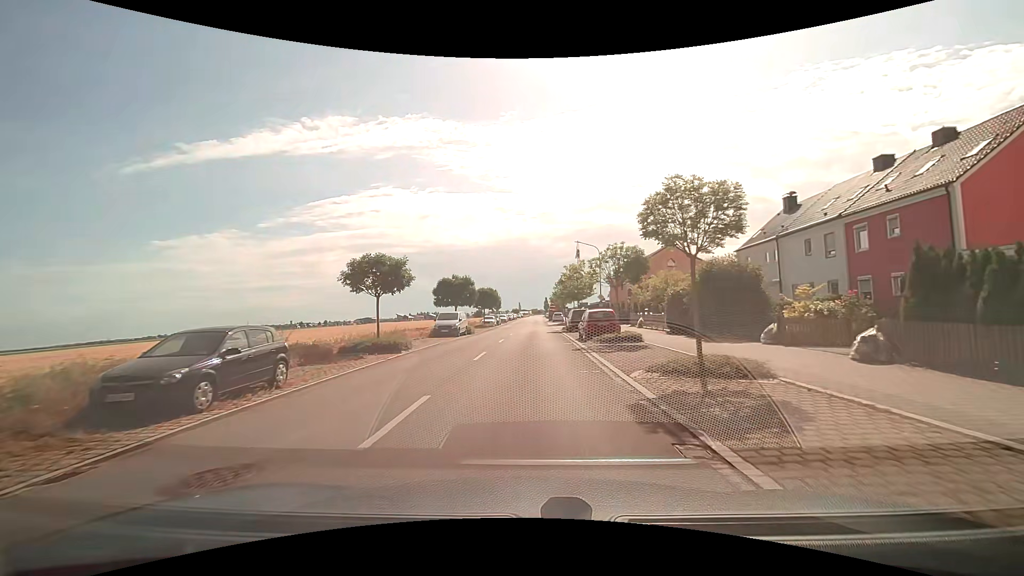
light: Day
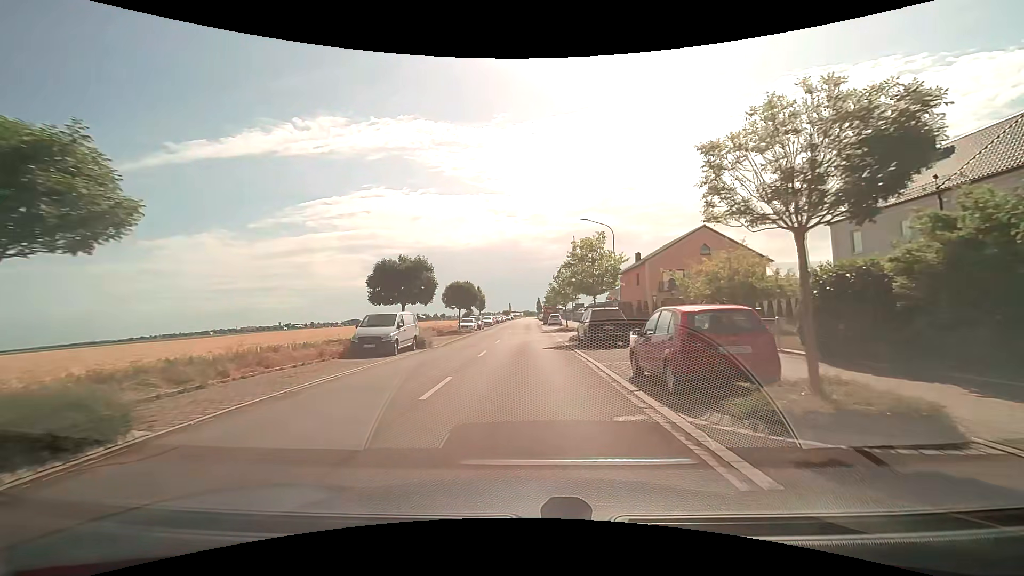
(+0.1, +15.2) m; +1°
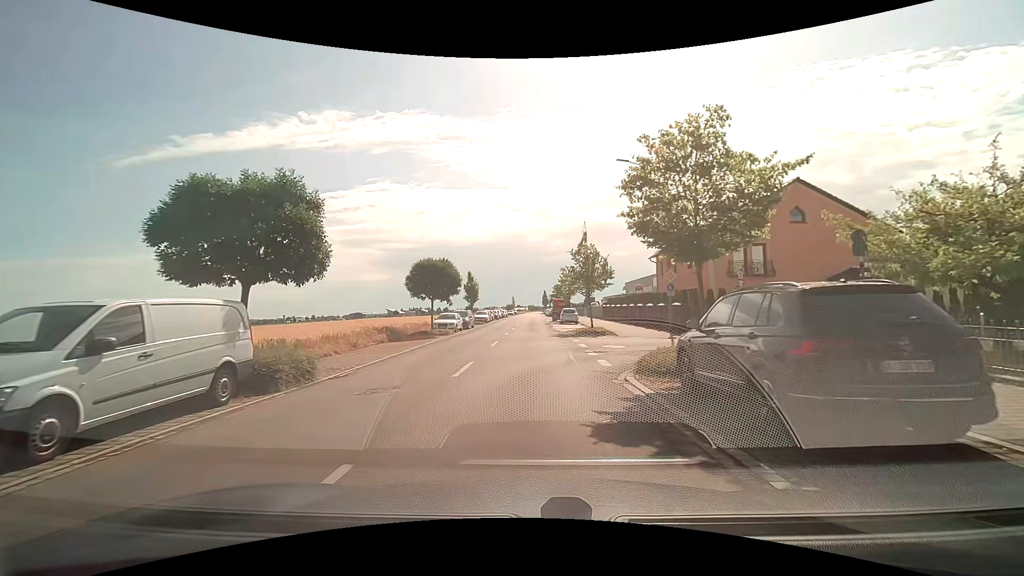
(0.0, +15.4) m; 0°
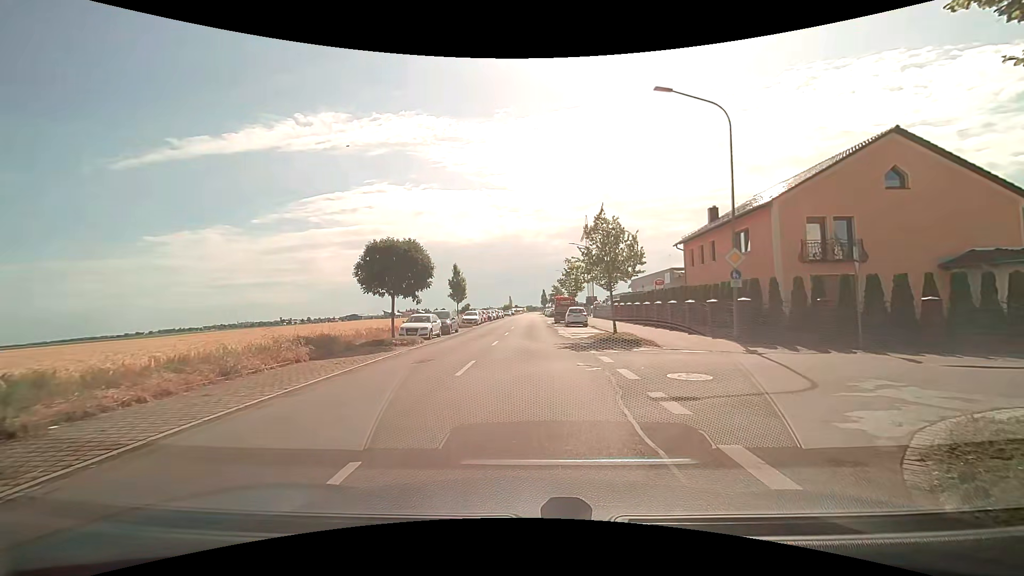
(0.0, +8.8) m; -2°
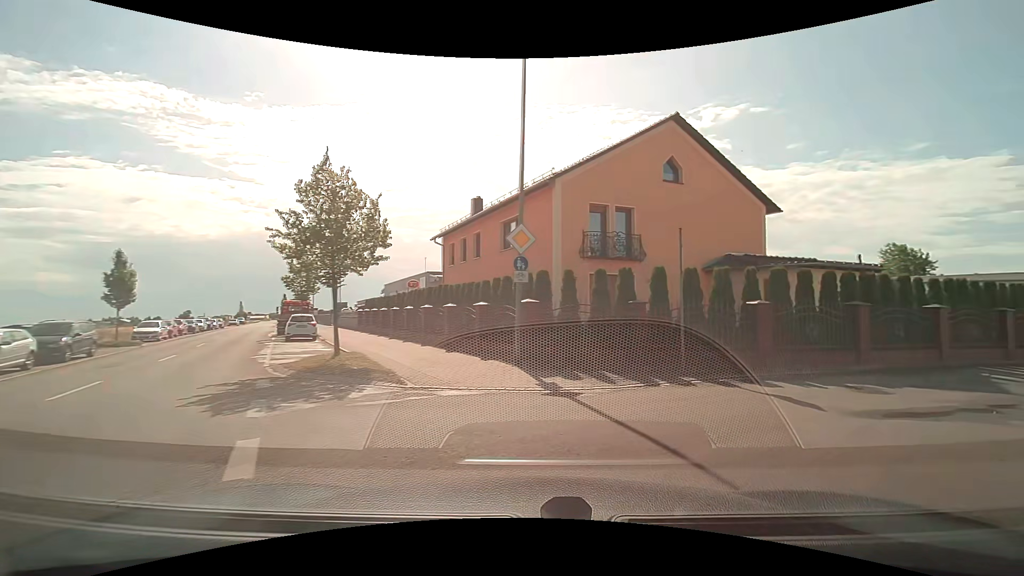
(+1.4, +8.2) m; +27°
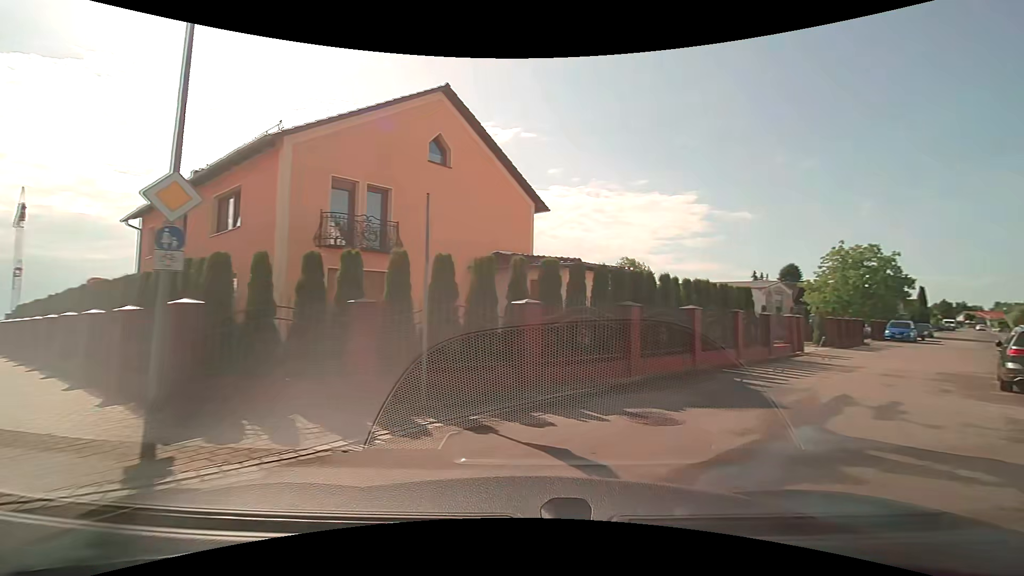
(+0.9, +4.1) m; +23°
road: residential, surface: asphalt
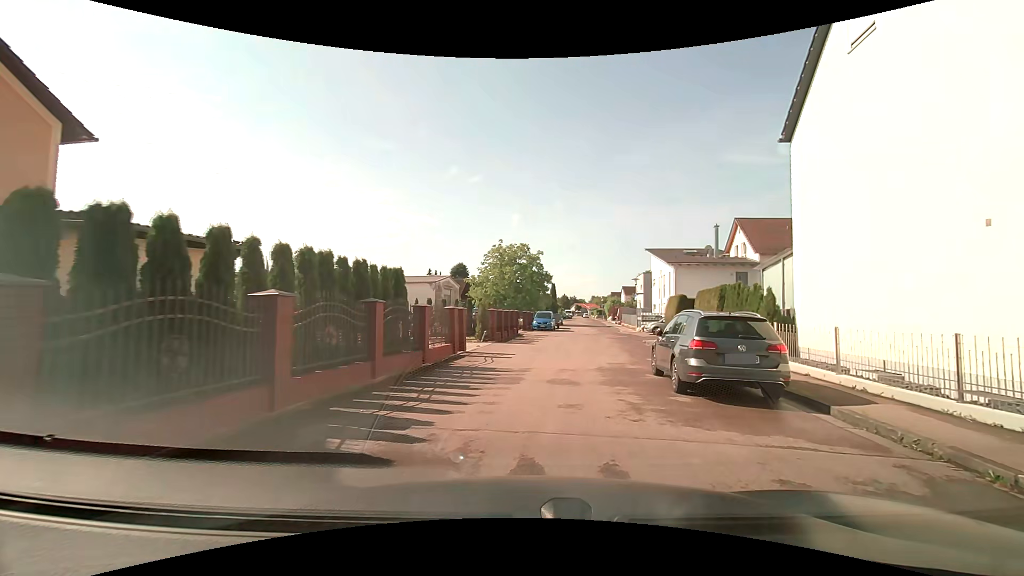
(+2.4, +6.1) m; +40°
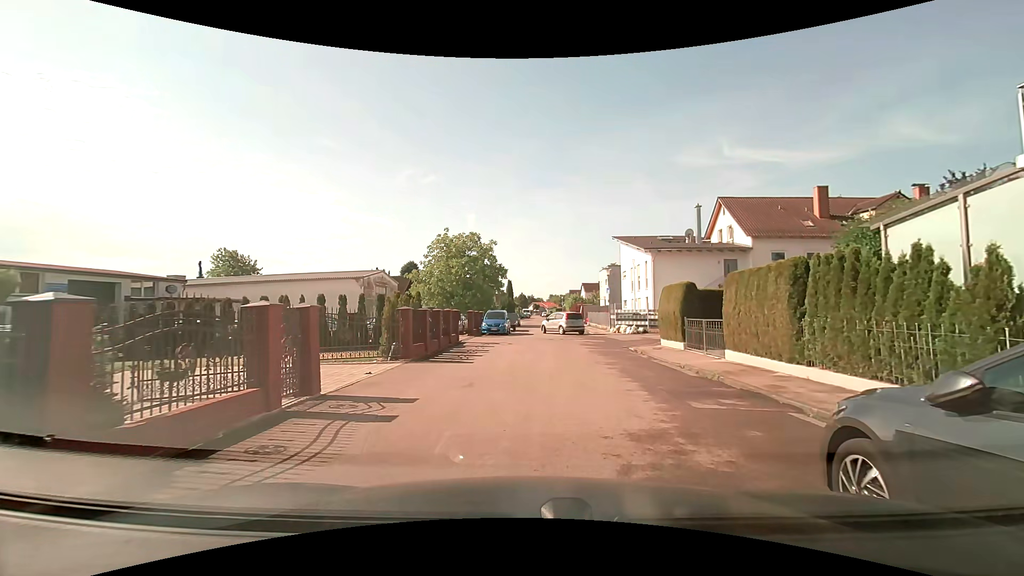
(+0.3, +8.8) m; +4°
